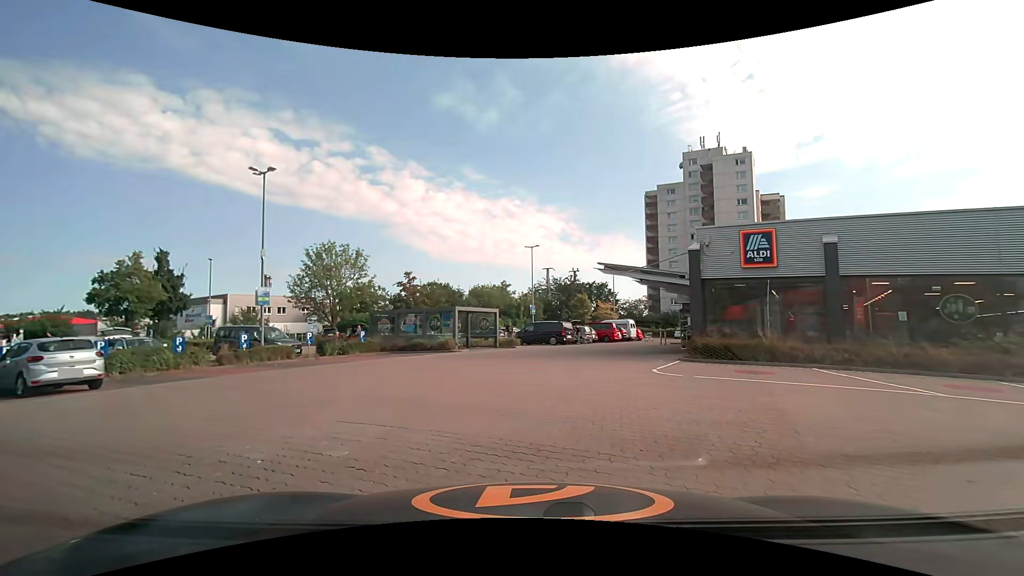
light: Day
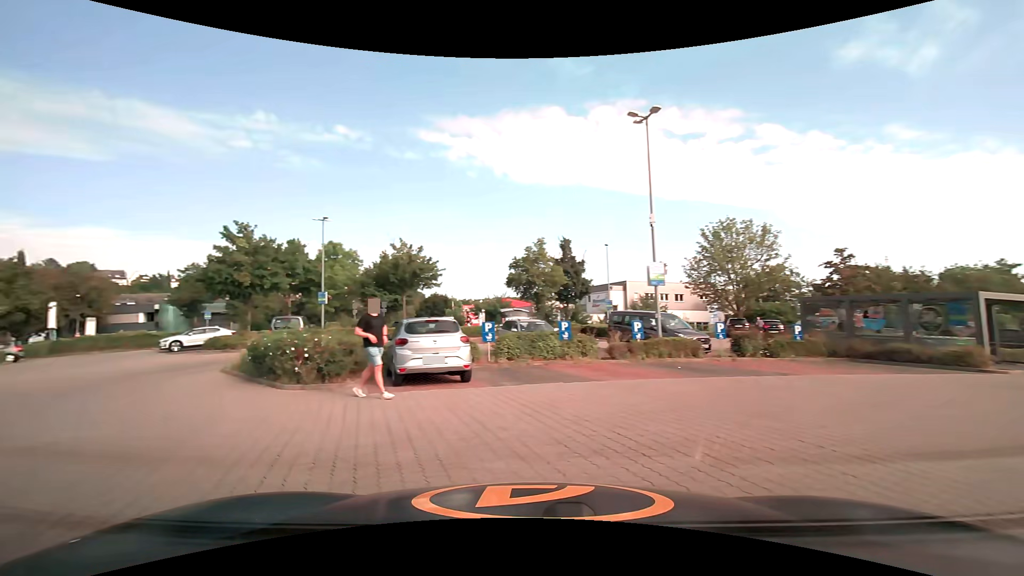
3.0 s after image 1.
(-1.8, +7.2) m; -40°
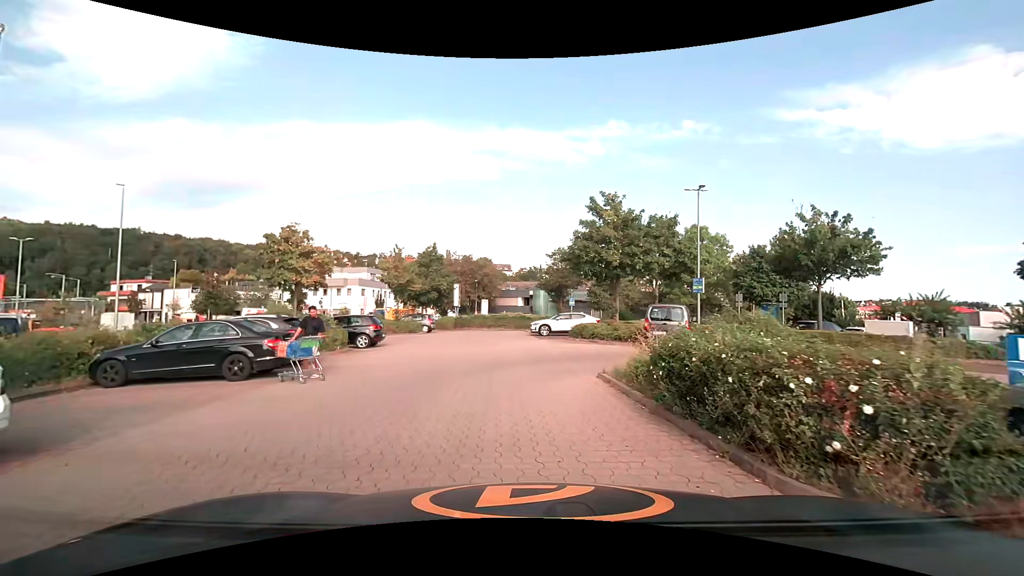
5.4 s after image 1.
(-3.4, +6.9) m; -40°
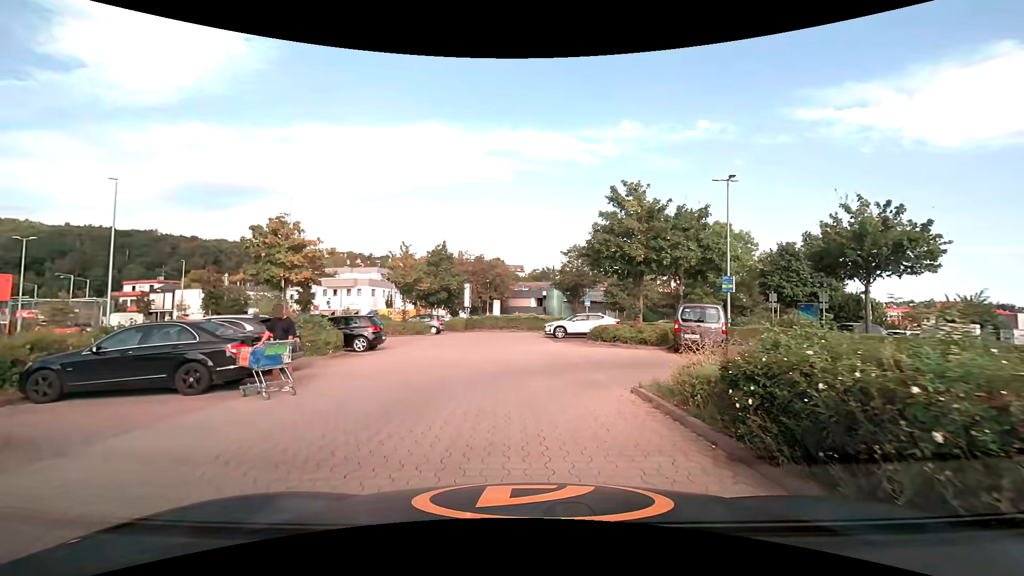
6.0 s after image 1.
(0.0, +2.1) m; -2°
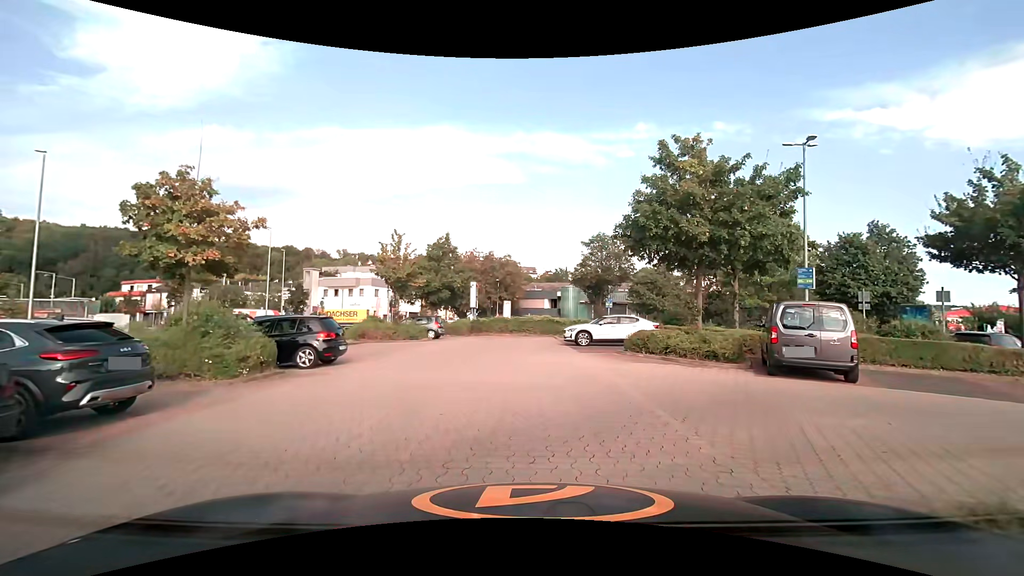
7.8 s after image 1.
(-0.1, +5.9) m; -1°
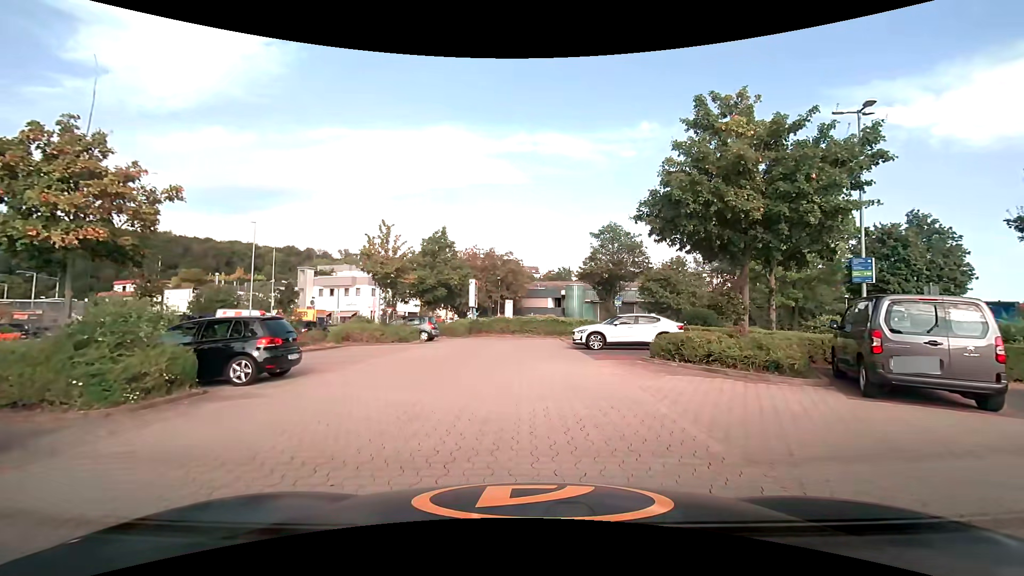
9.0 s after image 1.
(0.0, +3.2) m; -1°
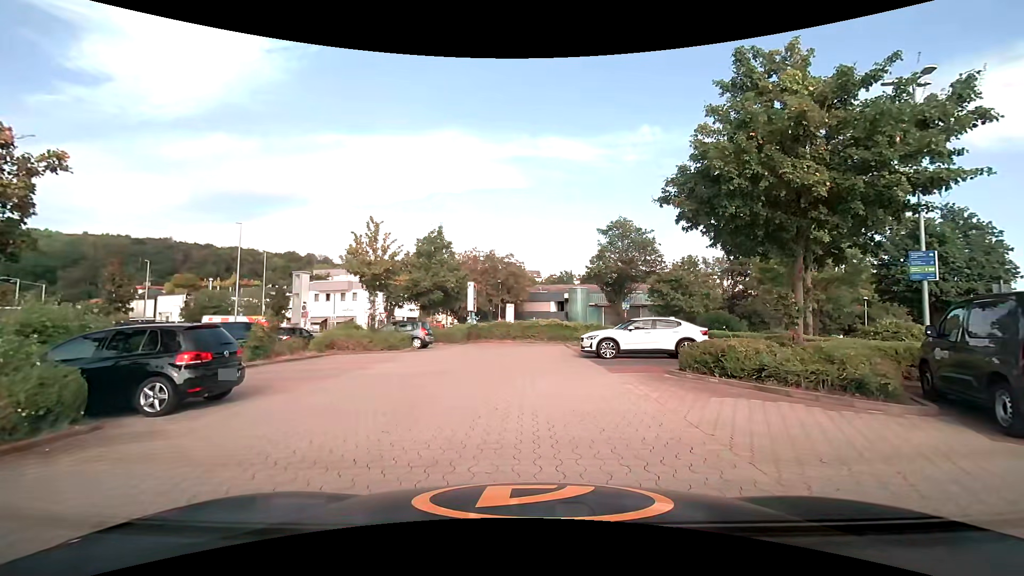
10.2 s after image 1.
(0.0, +2.5) m; -1°
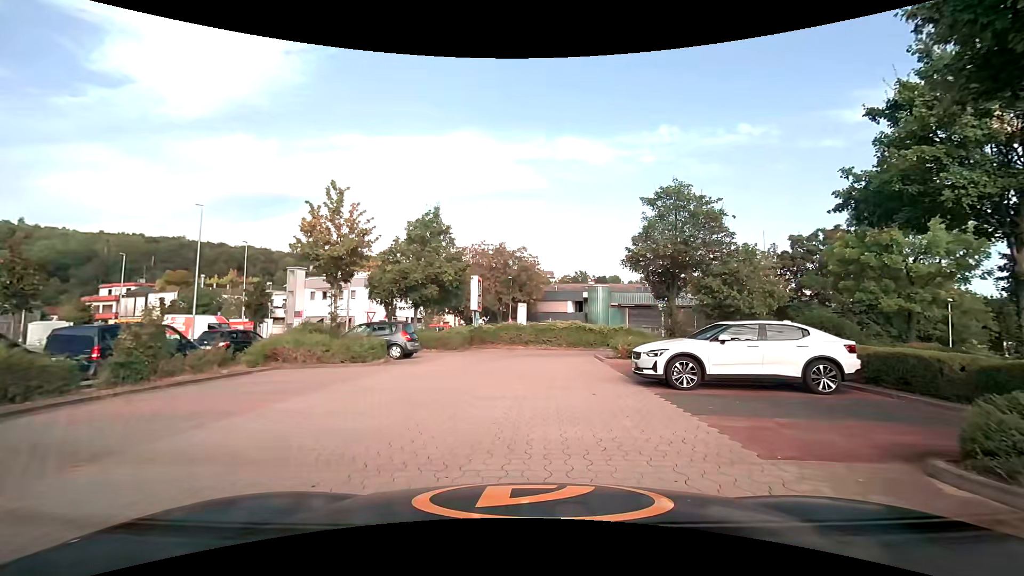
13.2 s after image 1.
(-0.1, +7.3) m; 0°
